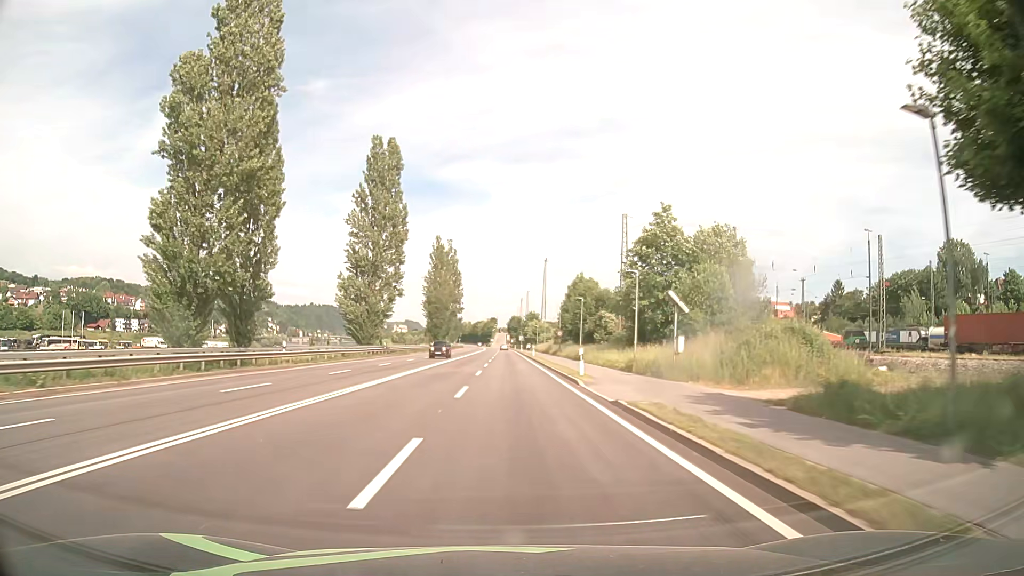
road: primary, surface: asphalt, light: Day
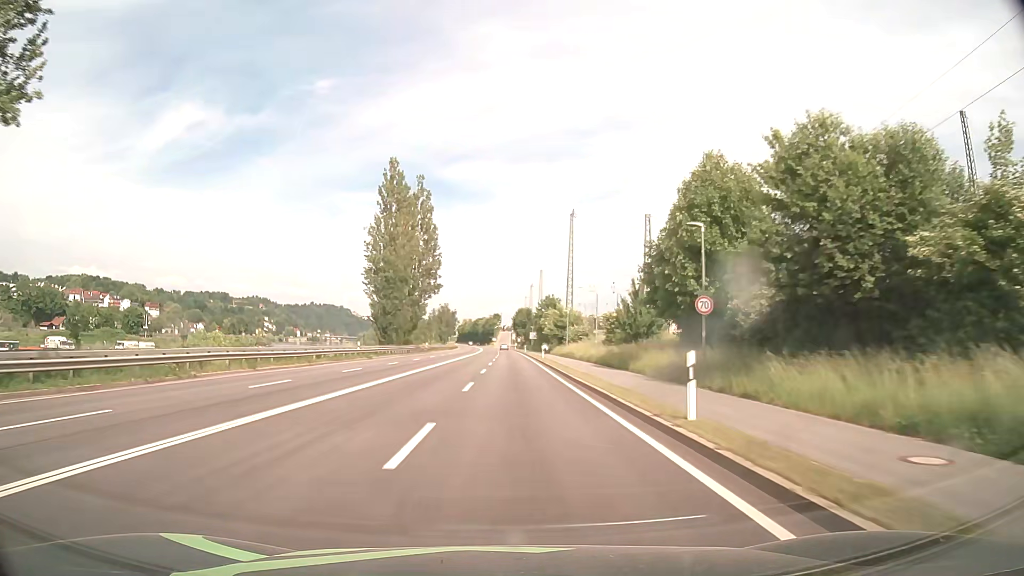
(+0.3, +58.0) m; 0°
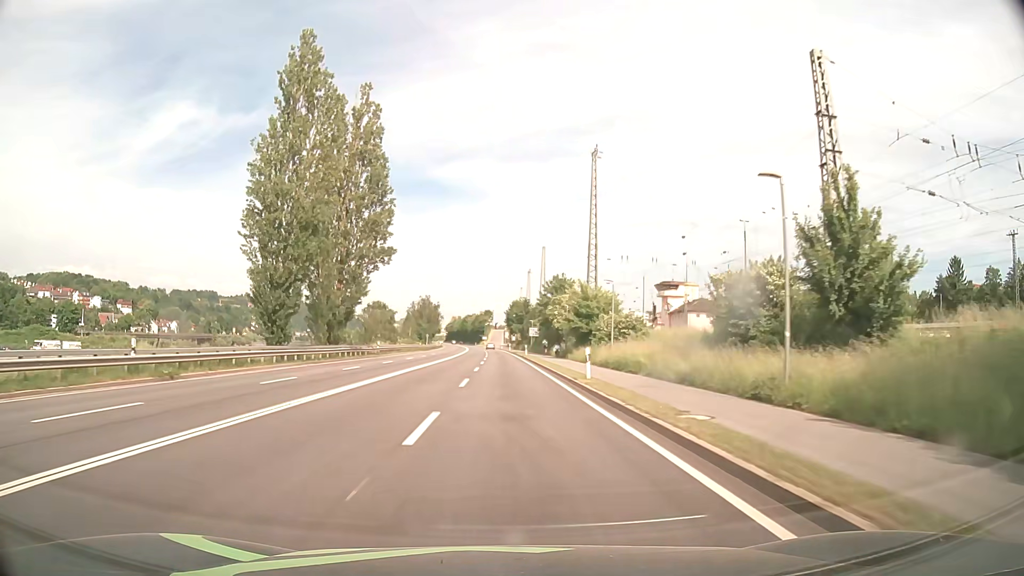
(+0.1, +34.4) m; 0°
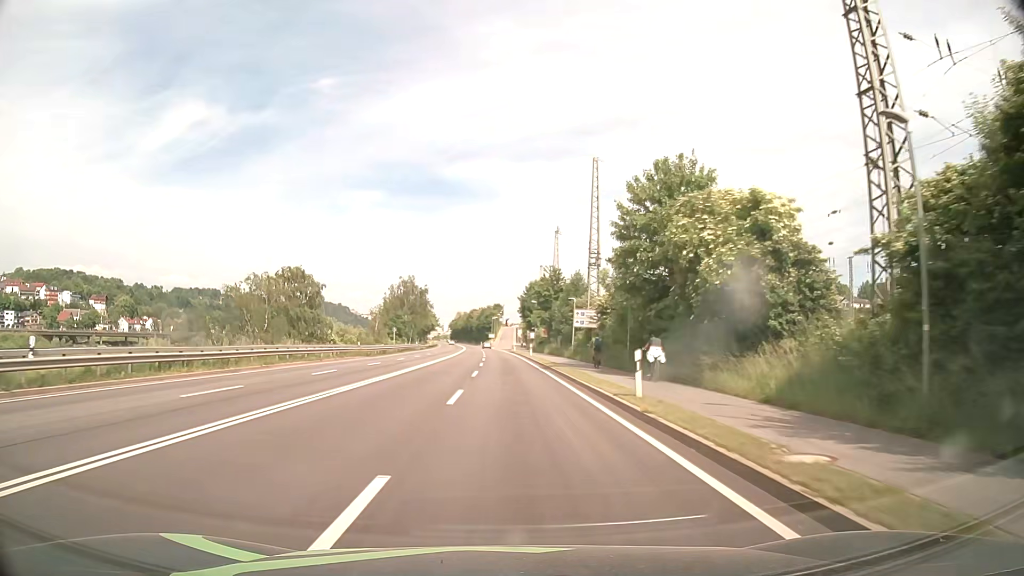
(-0.3, +54.2) m; -1°
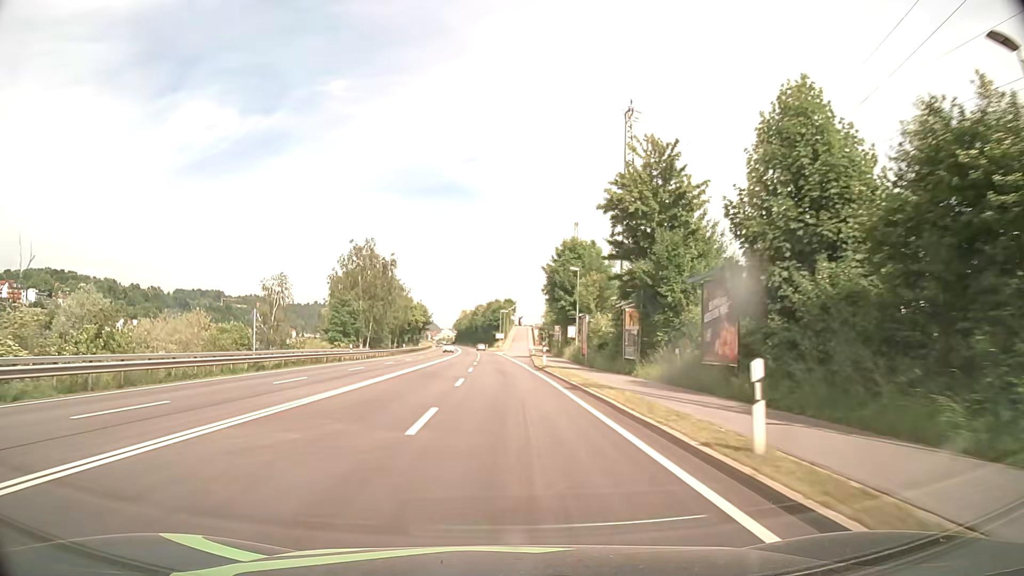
(-0.5, +52.8) m; -1°
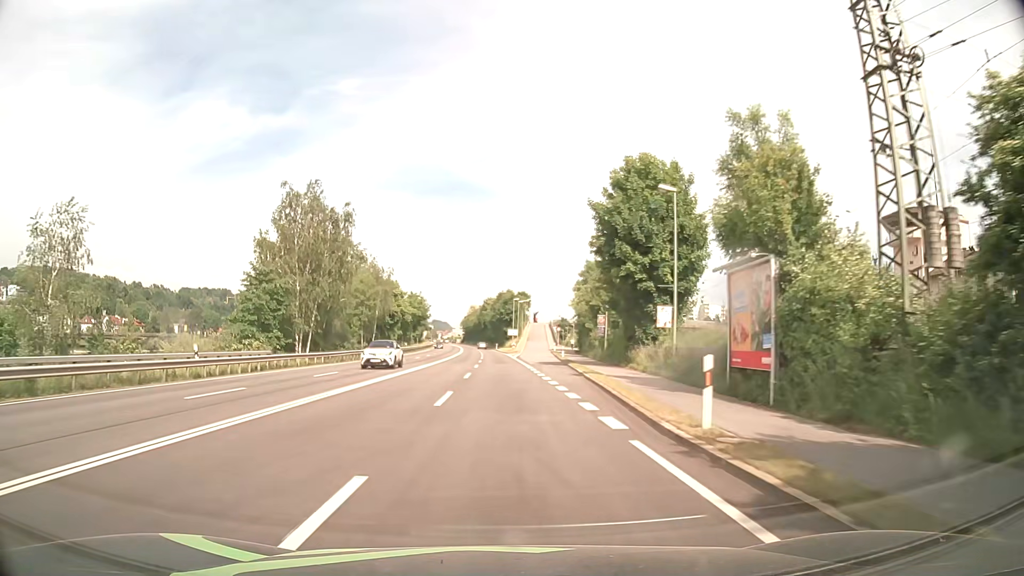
(-0.3, +31.6) m; -1°
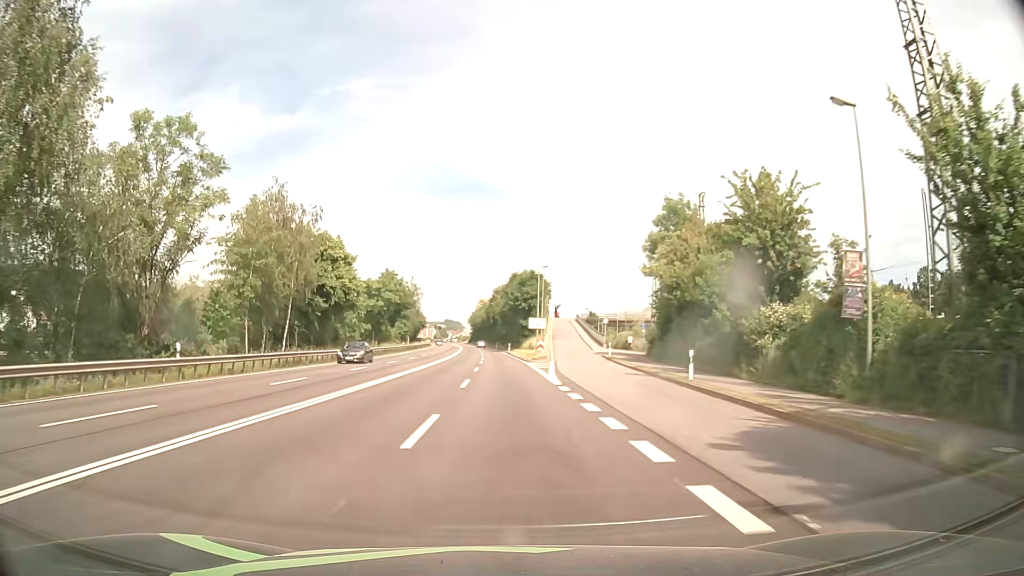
(-0.2, +42.2) m; -1°
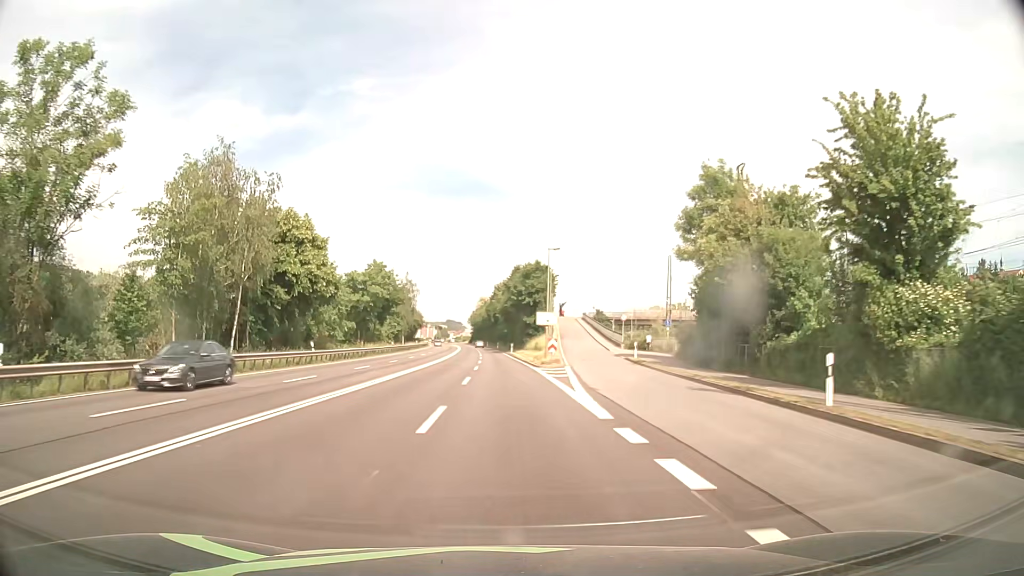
(0.0, +10.6) m; 0°
(0, +10) (0, +20) (0, +30) (0, +40) (-1, +50) (-1, +60) (-1, +70) (-2, +80) (-2, +90) (-3, +100) m
